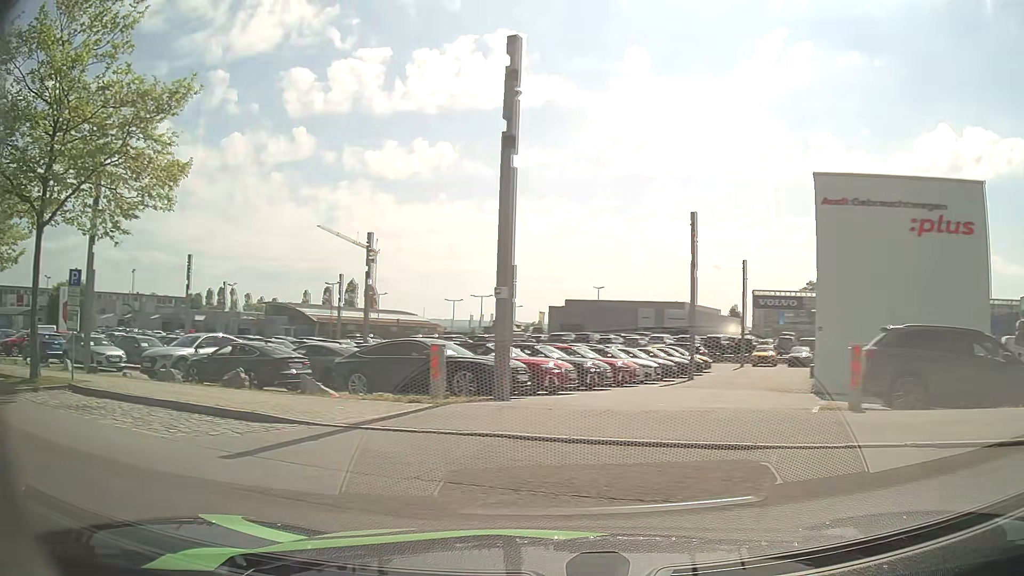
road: residential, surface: asphalt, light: Day
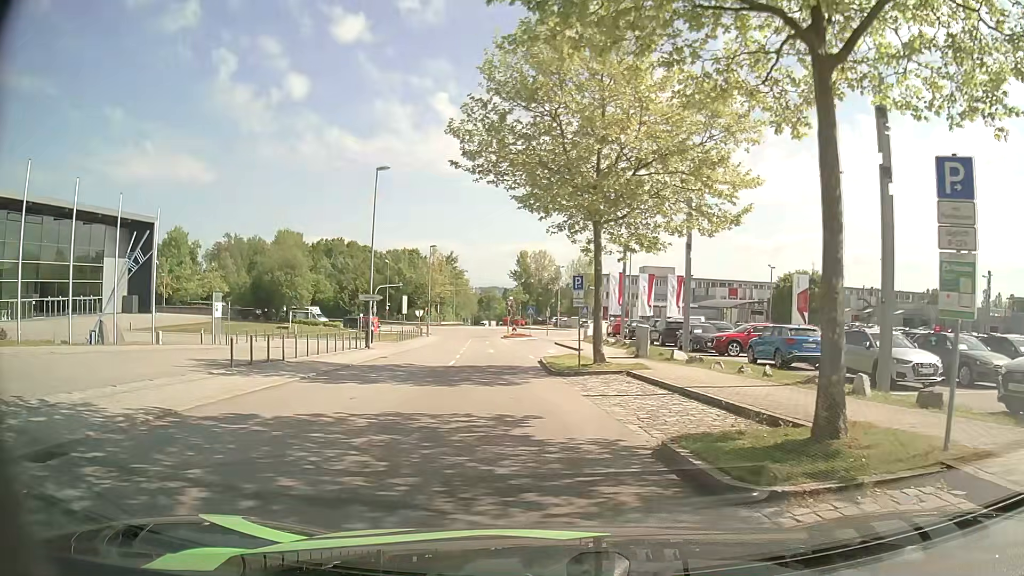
(-6.9, +8.6) m; -60°
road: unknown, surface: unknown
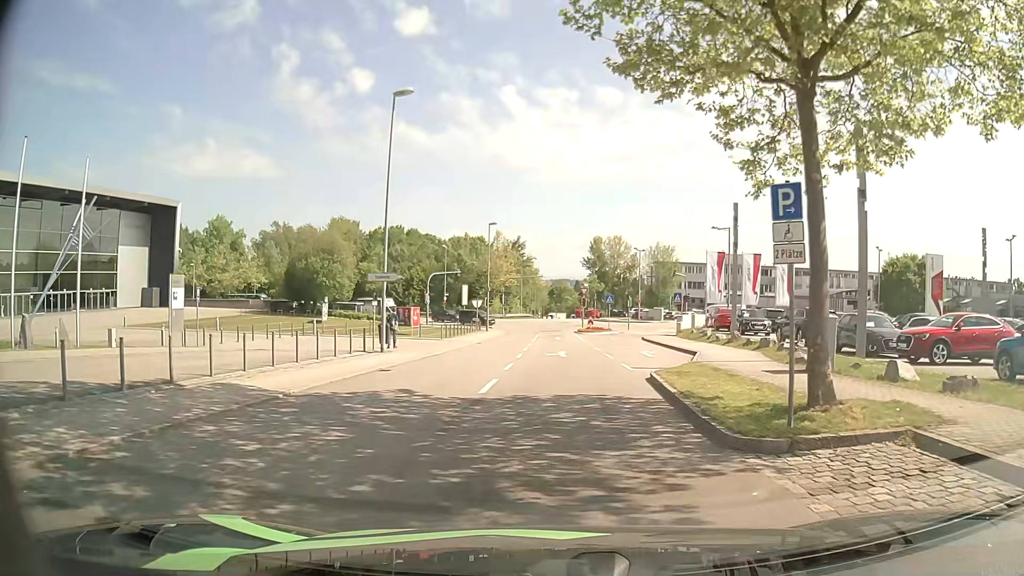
(-1.2, +12.1) m; -6°
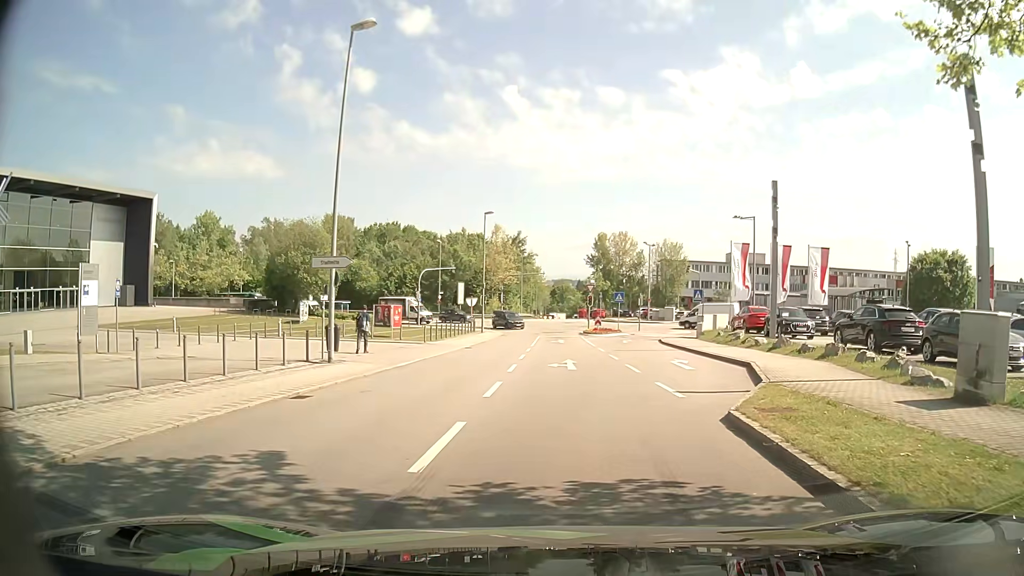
(-0.2, +6.6) m; -2°
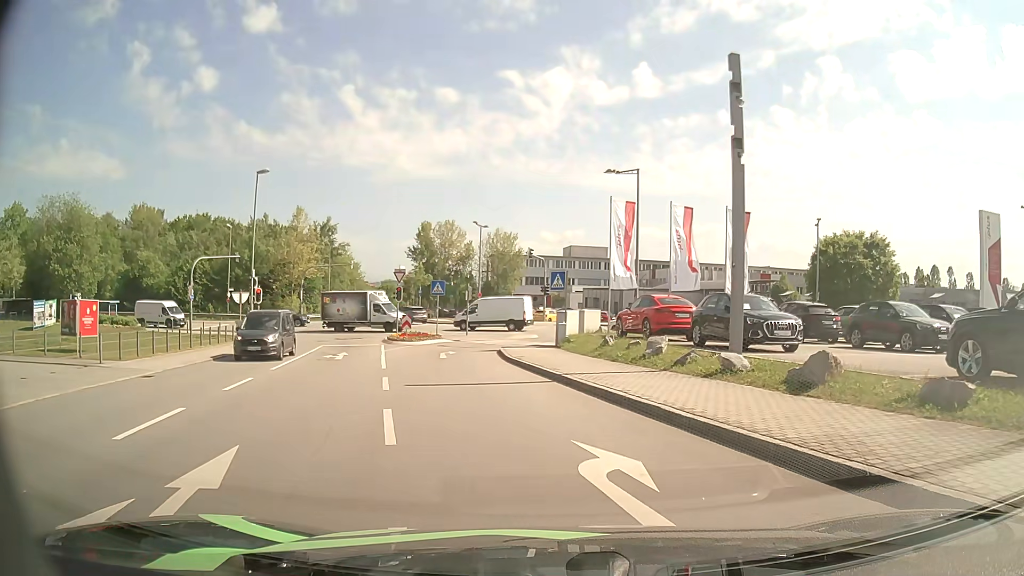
(+1.8, +16.5) m; +15°
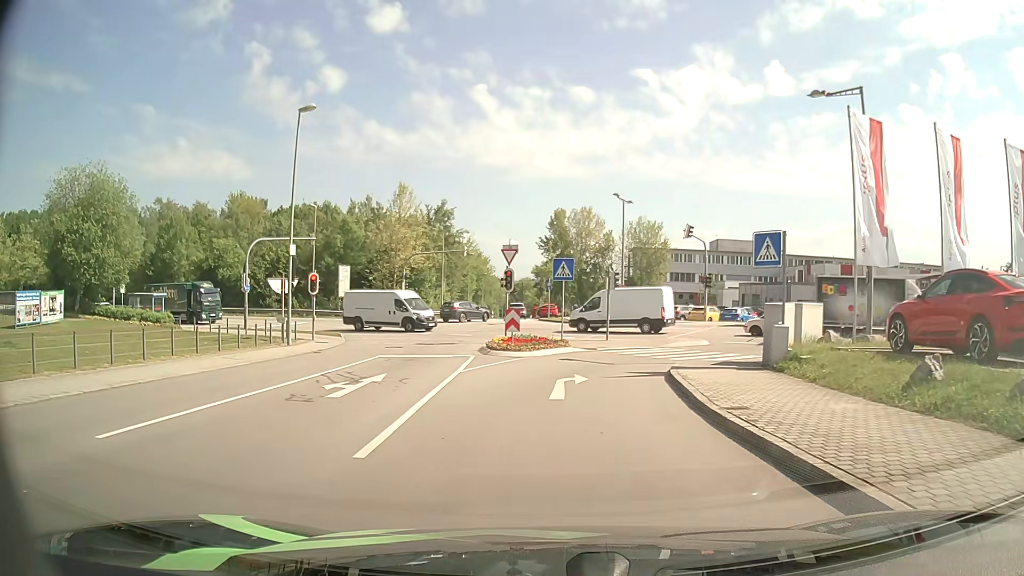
(-1.4, +13.1) m; -12°
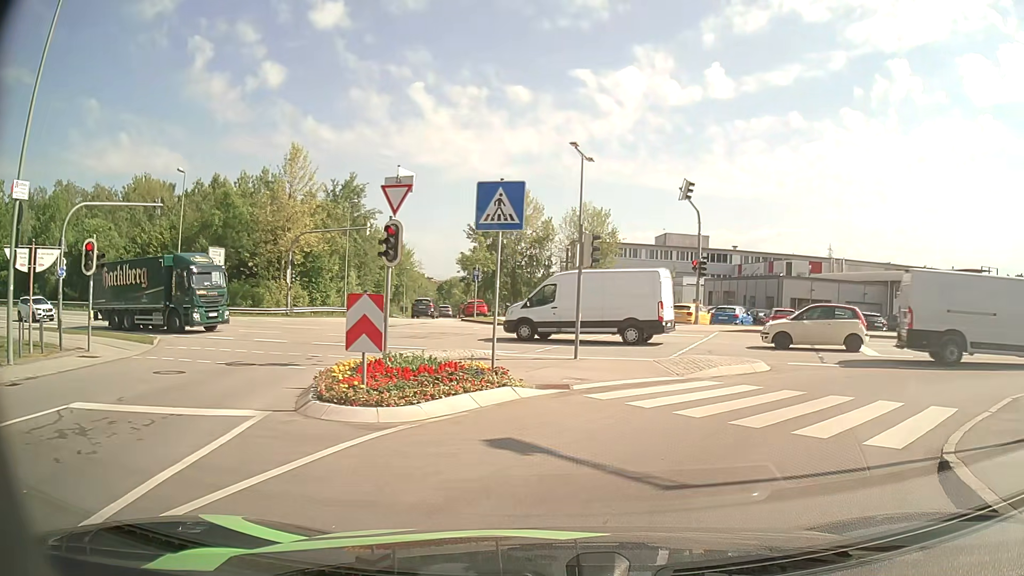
(+0.1, +14.2) m; +6°
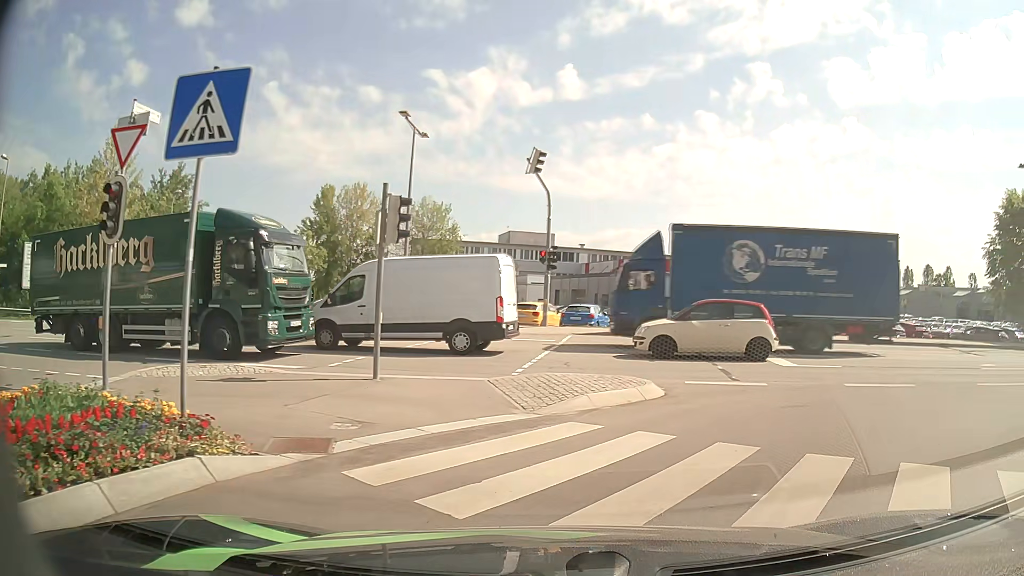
(+0.6, +5.3) m; +14°
